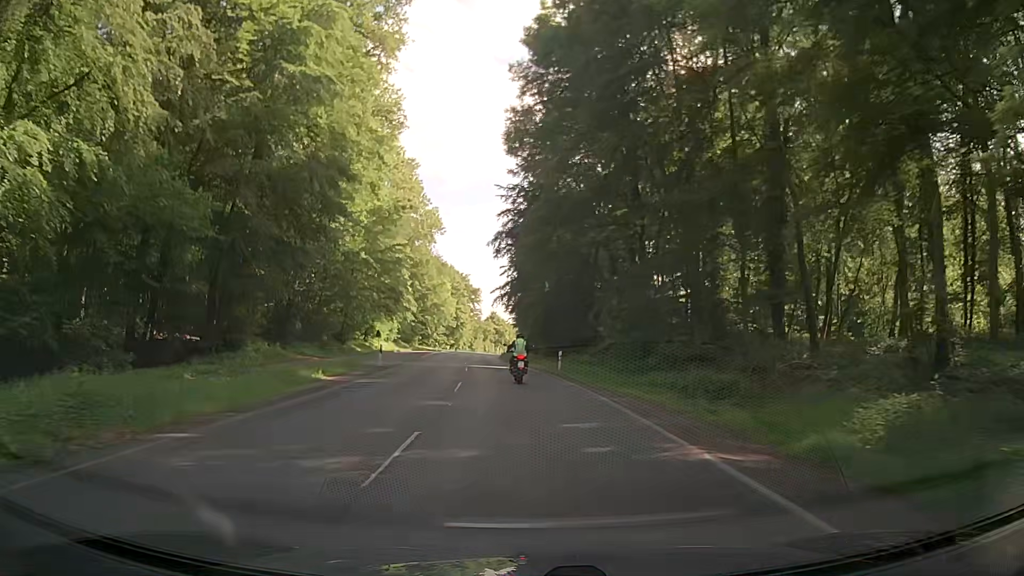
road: secondary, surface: asphalt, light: Day
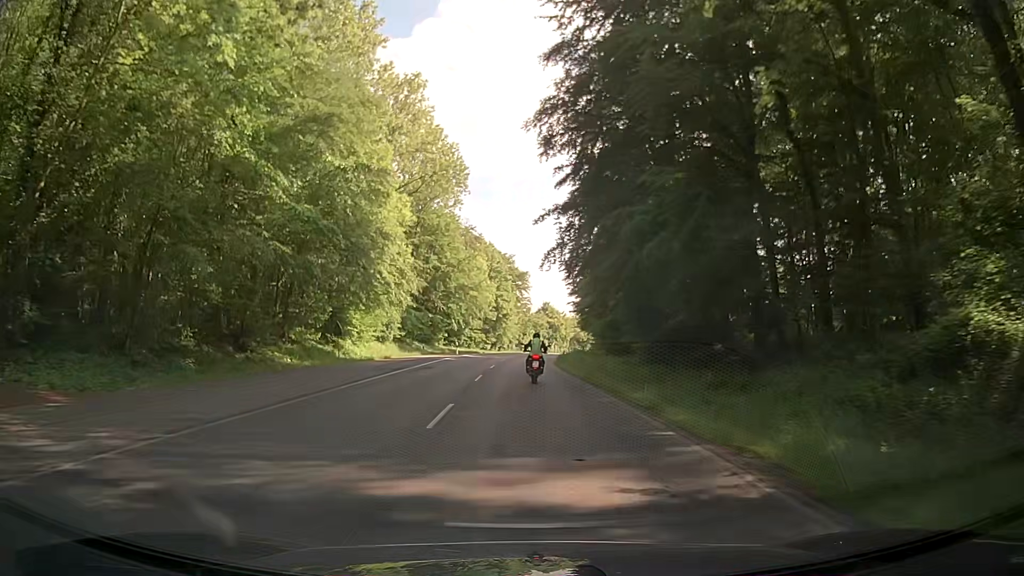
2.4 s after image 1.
(-1.6, +32.4) m; -6°
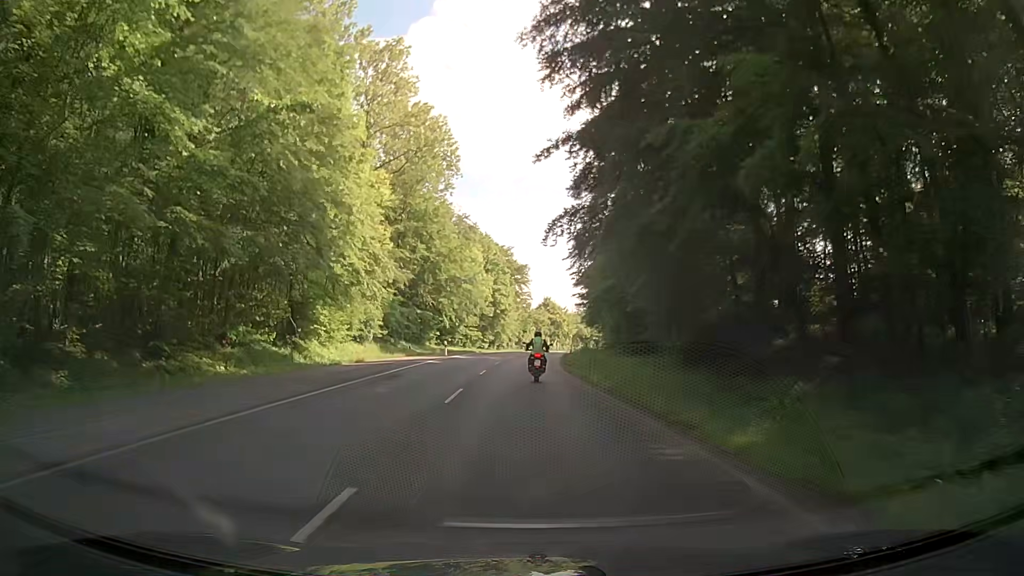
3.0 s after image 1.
(+0.1, +8.2) m; +2°
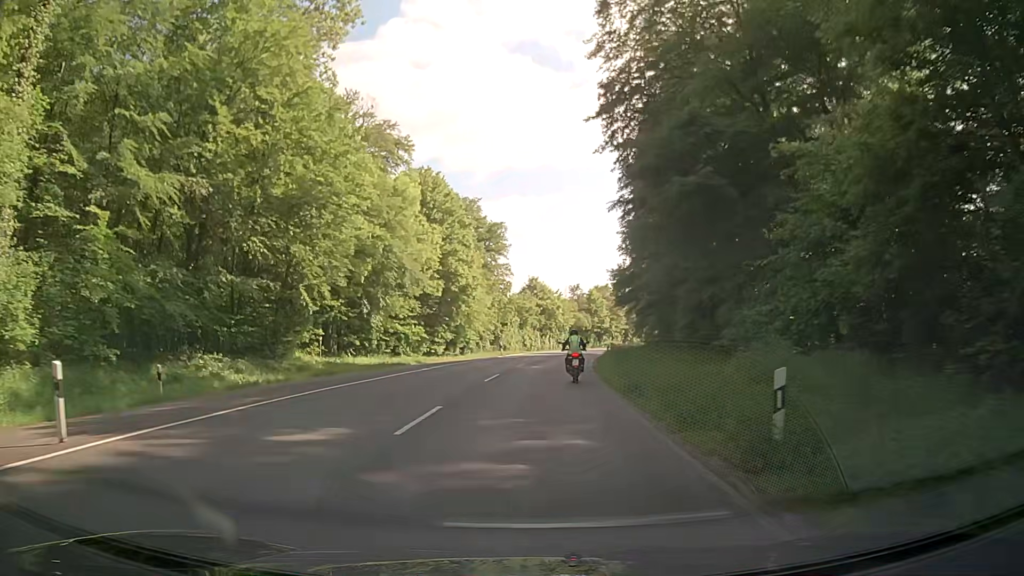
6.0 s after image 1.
(-0.7, +41.0) m; 0°
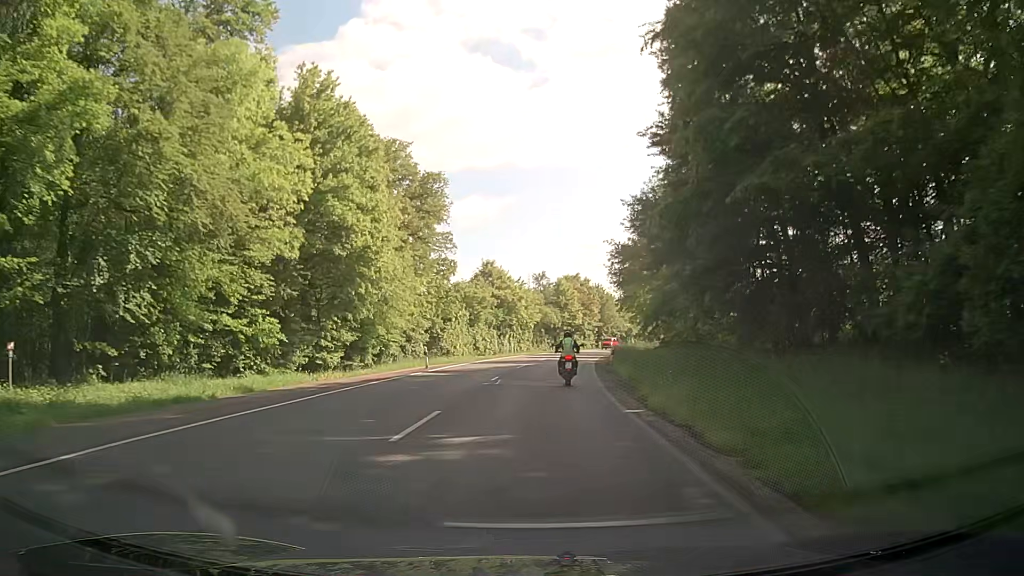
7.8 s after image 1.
(+0.7, +24.4) m; +3°
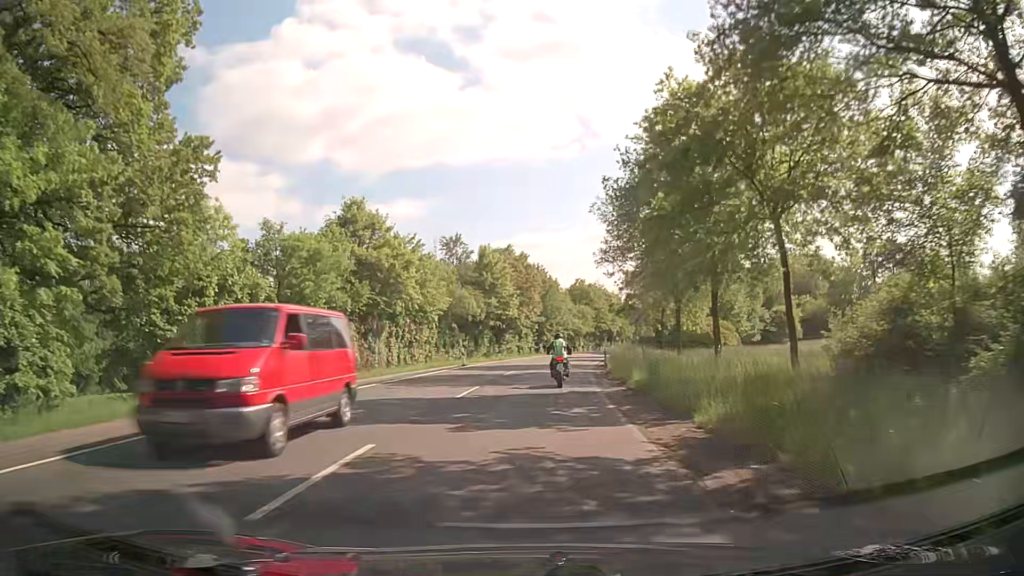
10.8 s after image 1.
(+2.2, +40.0) m; +7°
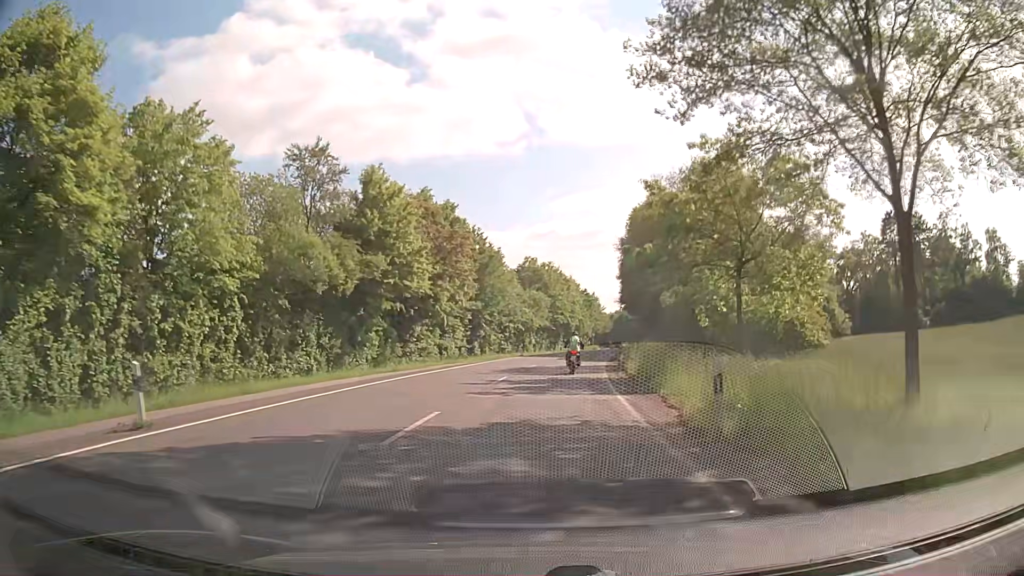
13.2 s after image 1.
(+0.5, +32.4) m; +4°
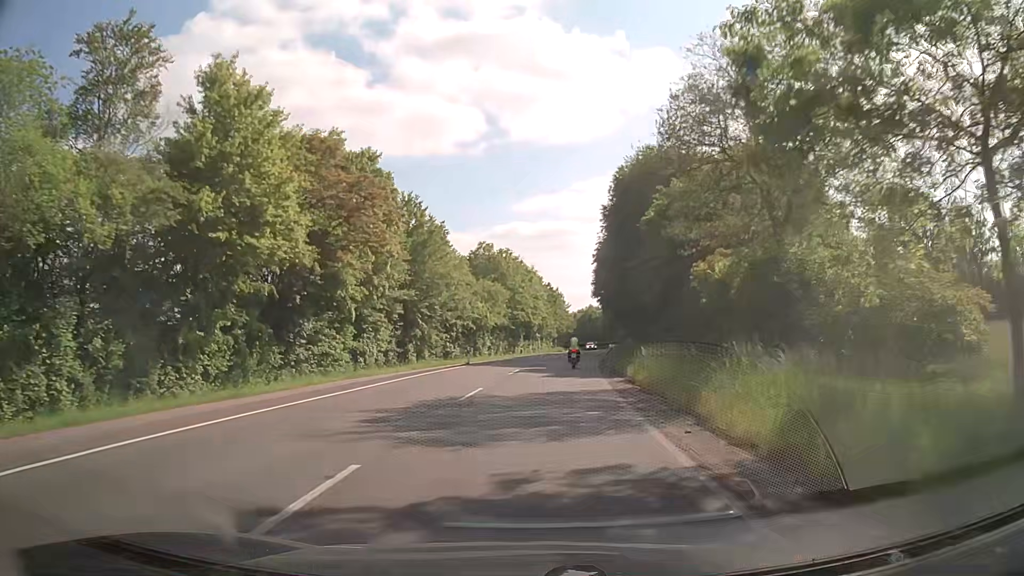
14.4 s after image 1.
(+0.5, +17.2) m; +4°
(0, +10) (0, +20) (+1, +30) (+2, +40) (+3, +50) (+4, +60) (+6, +70) (+7, +80) (+9, +89) (+10, +99) m
